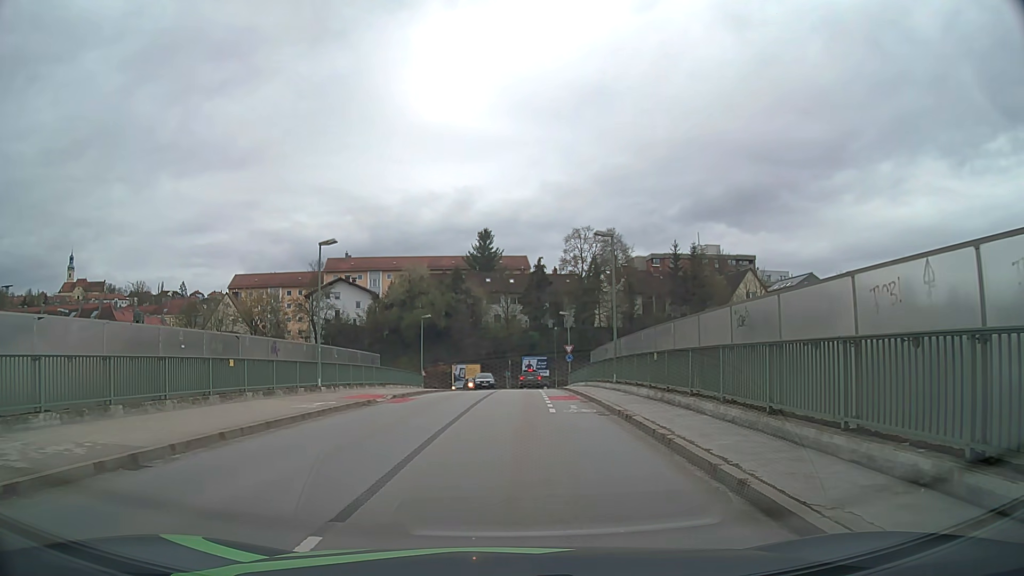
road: unclassified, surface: asphalt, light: Day
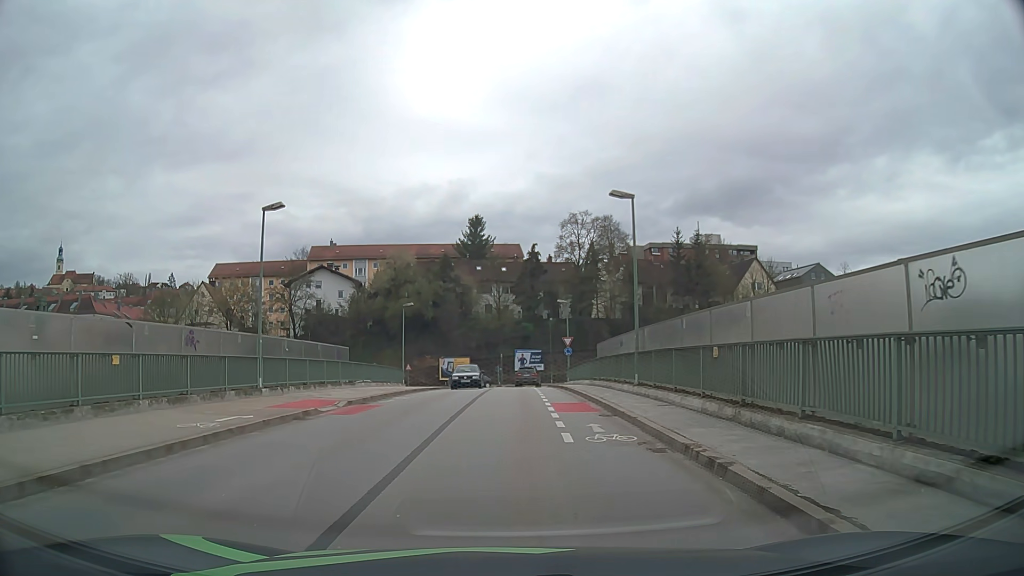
(0.0, +6.3) m; +1°
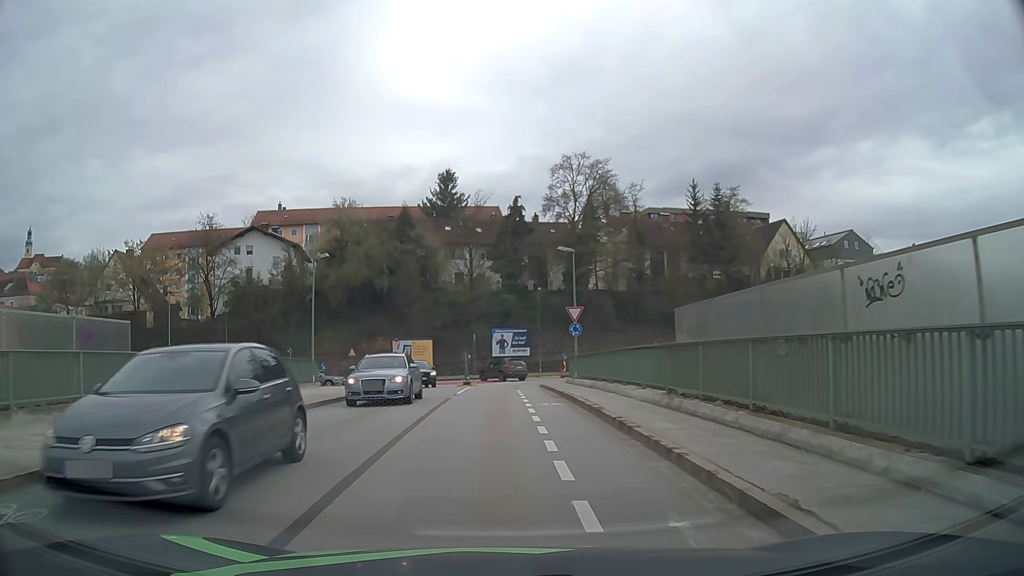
(+0.4, +19.8) m; +2°
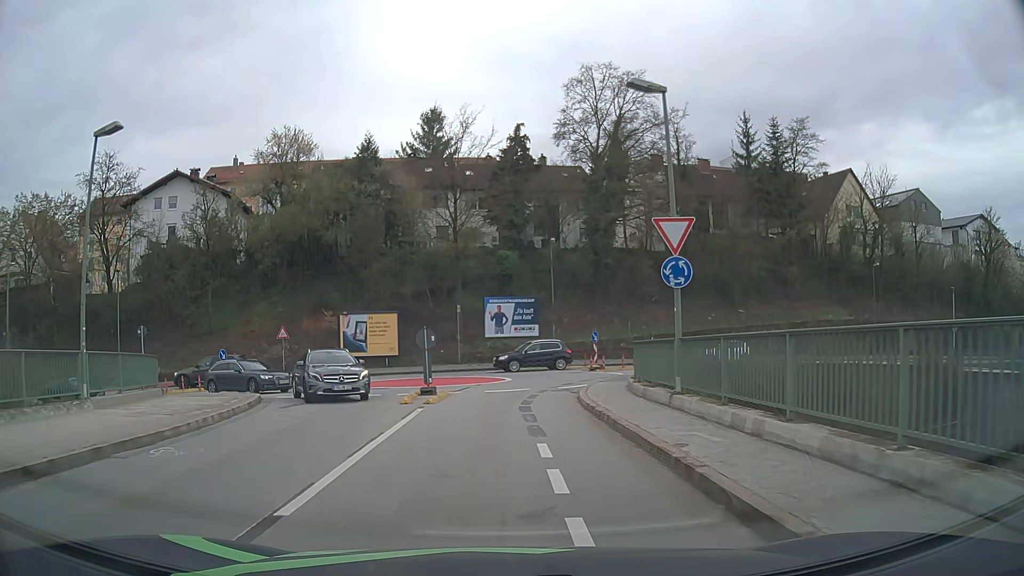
(-0.1, +19.1) m; 0°
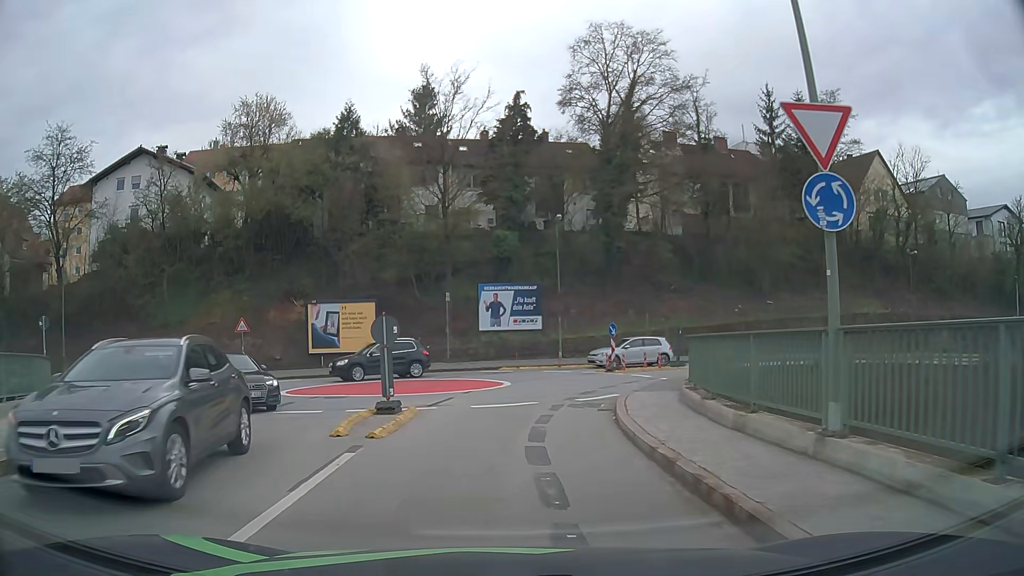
(0.0, +6.4) m; 0°
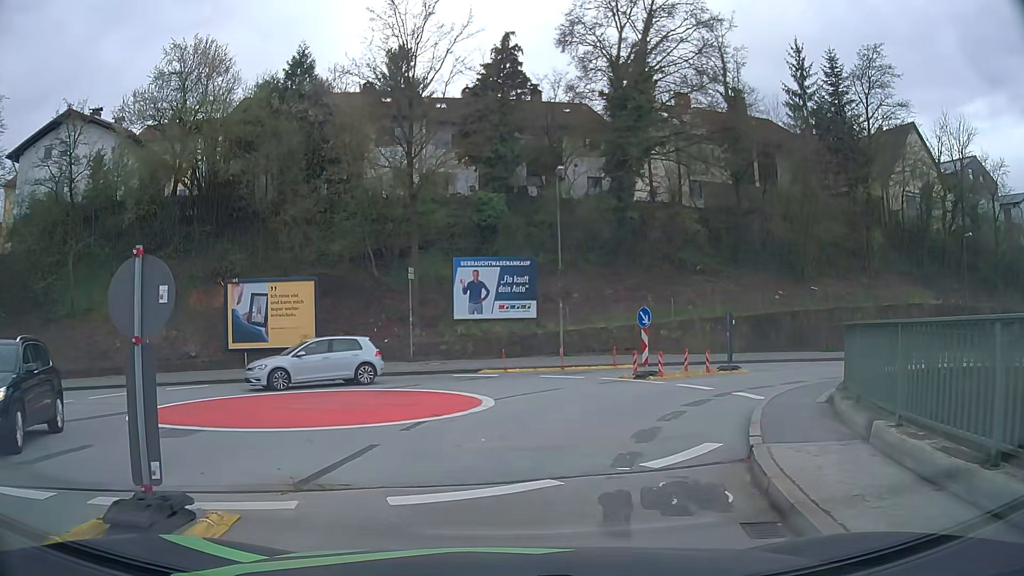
(-0.1, +8.9) m; +1°
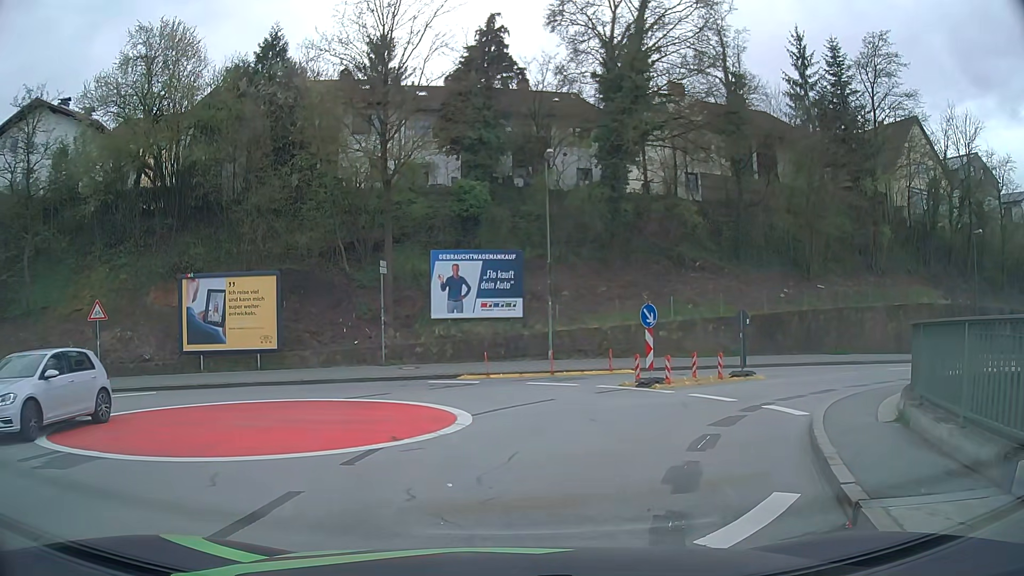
(0.0, +2.6) m; -1°
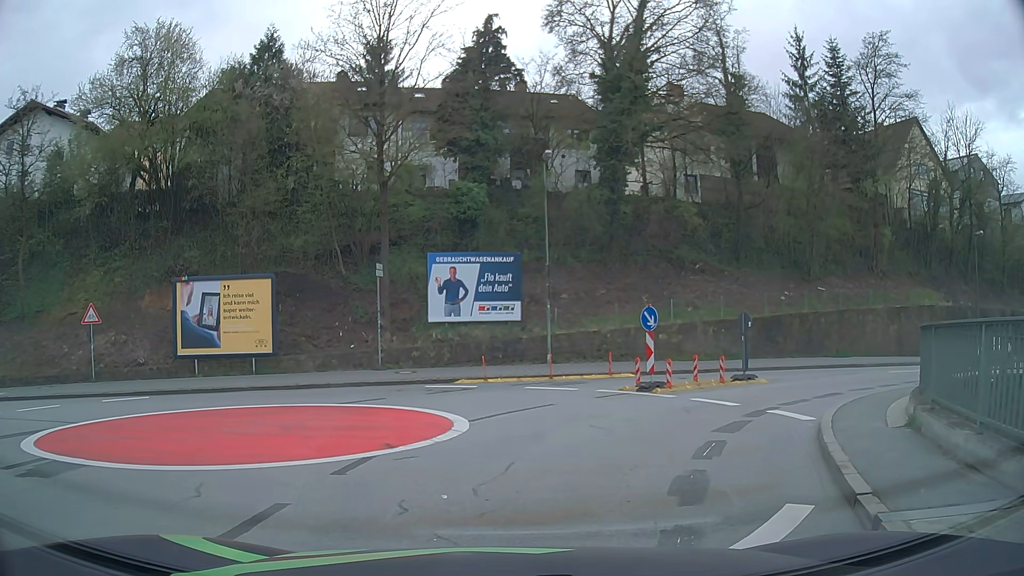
(0.0, +0.4) m; 0°
(+1, +10) (-3, +18) (-13, +18) (-23, +17) (-33, +15) (-43, +14) (-53, +13) (-63, +13) (-73, +13) (-83, +13) m
